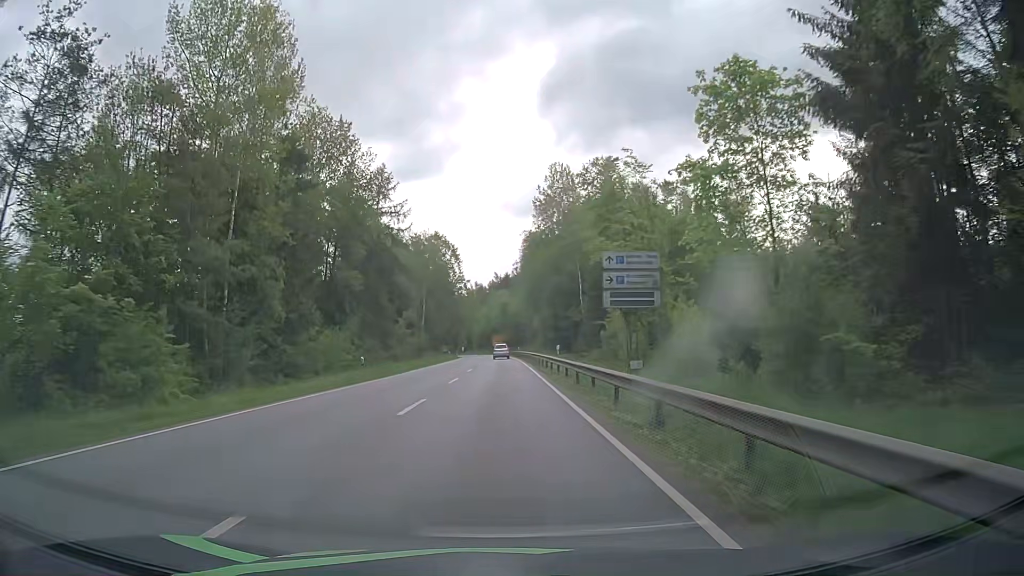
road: primary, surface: asphalt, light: Day
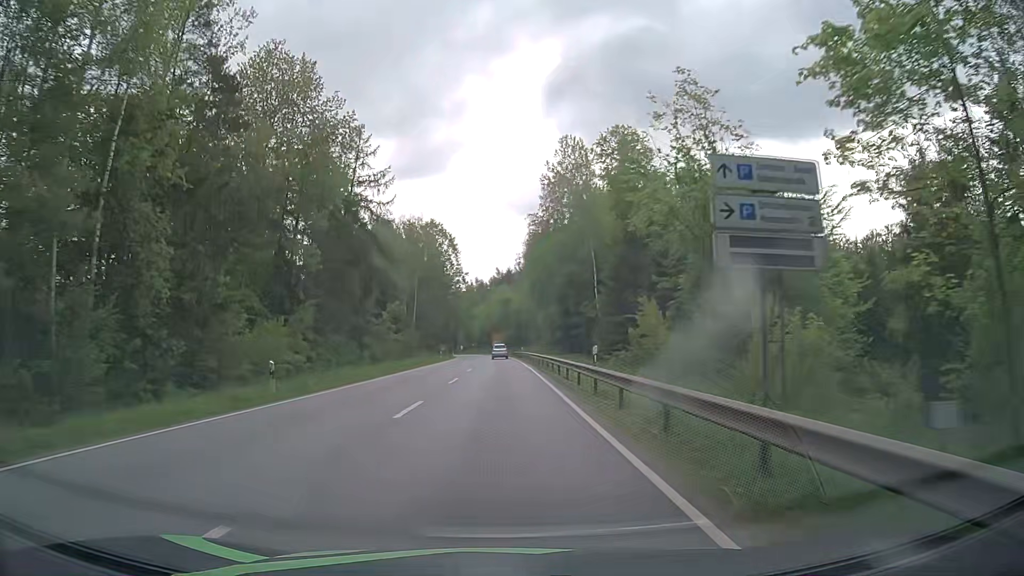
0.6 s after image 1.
(-0.1, +12.5) m; -1°
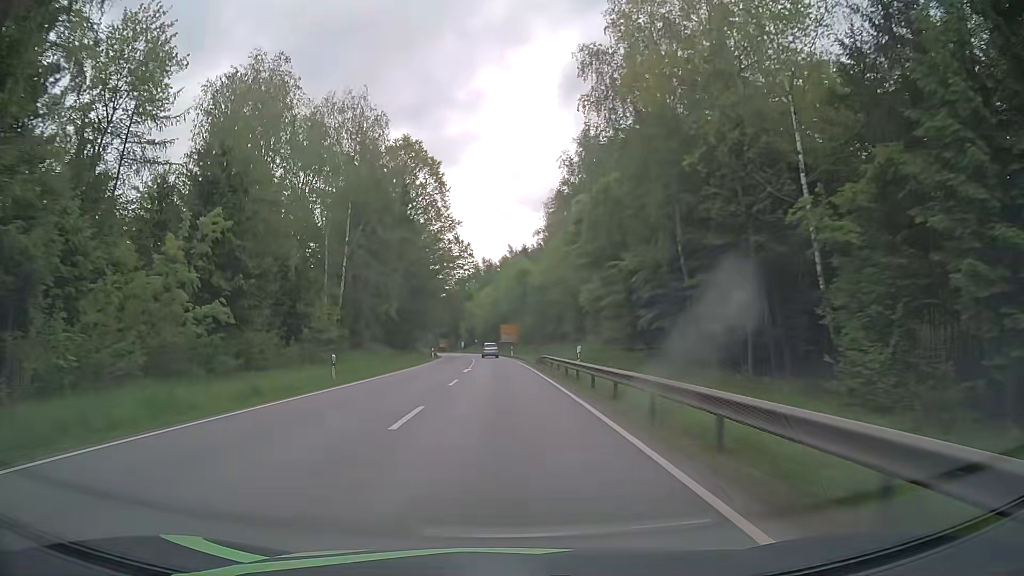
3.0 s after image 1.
(-0.2, +50.1) m; -1°
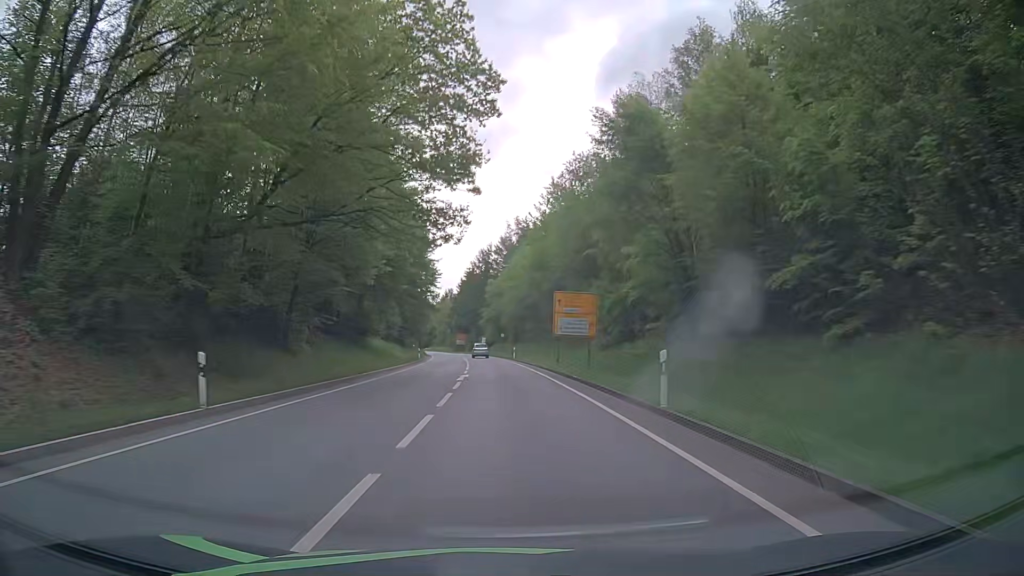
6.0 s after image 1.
(-1.3, +62.4) m; -3°
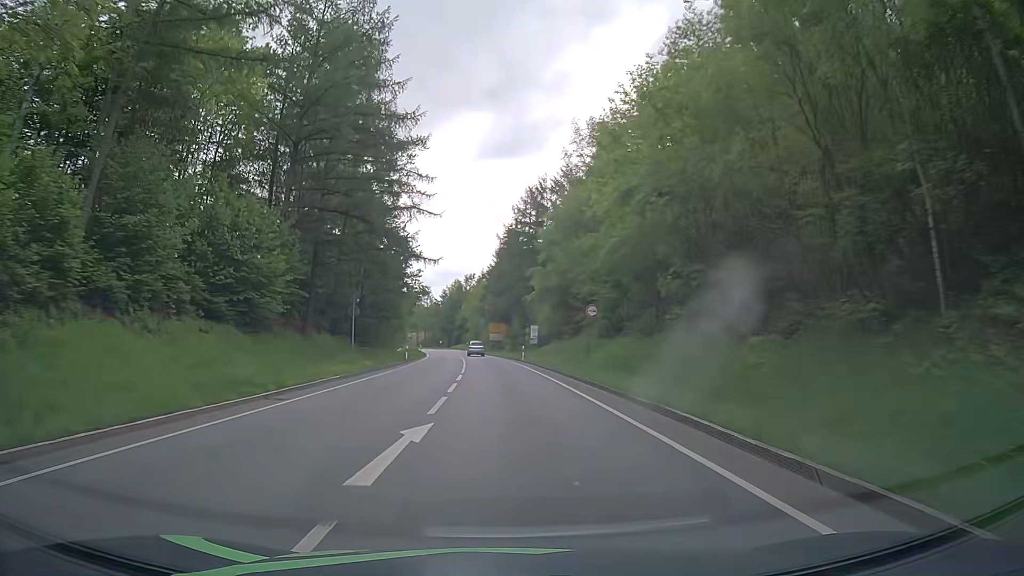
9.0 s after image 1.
(-2.1, +62.0) m; -4°
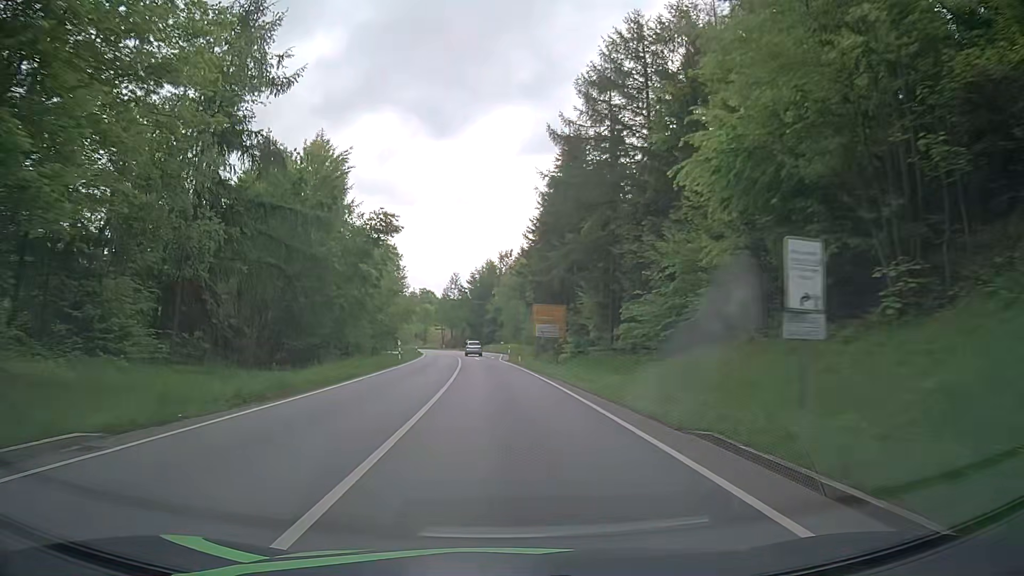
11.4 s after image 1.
(-1.3, +49.4) m; -3°
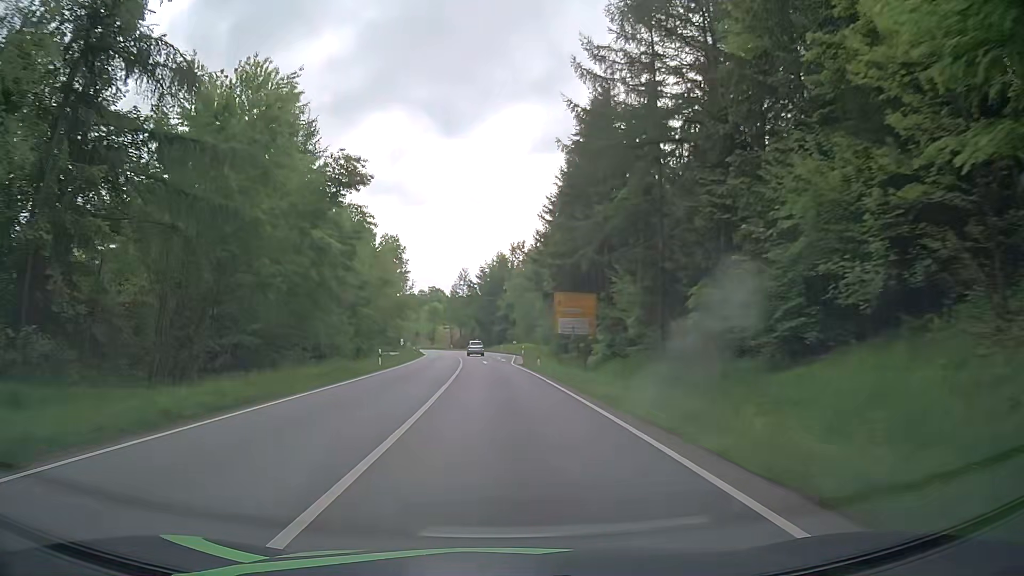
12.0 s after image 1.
(-0.3, +12.4) m; -2°
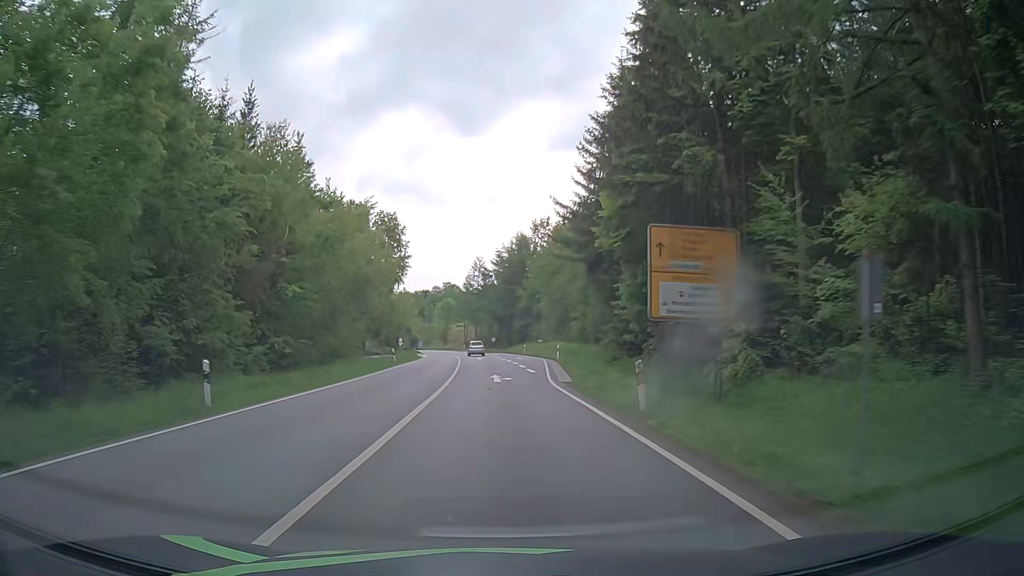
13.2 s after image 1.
(-0.2, +24.7) m; -2°
(0, +10) (0, +20) (0, +30) (-1, +40) (-1, +50) (-2, +60) (-3, +70) (-4, +80) (-5, +90) (-6, +100) m
